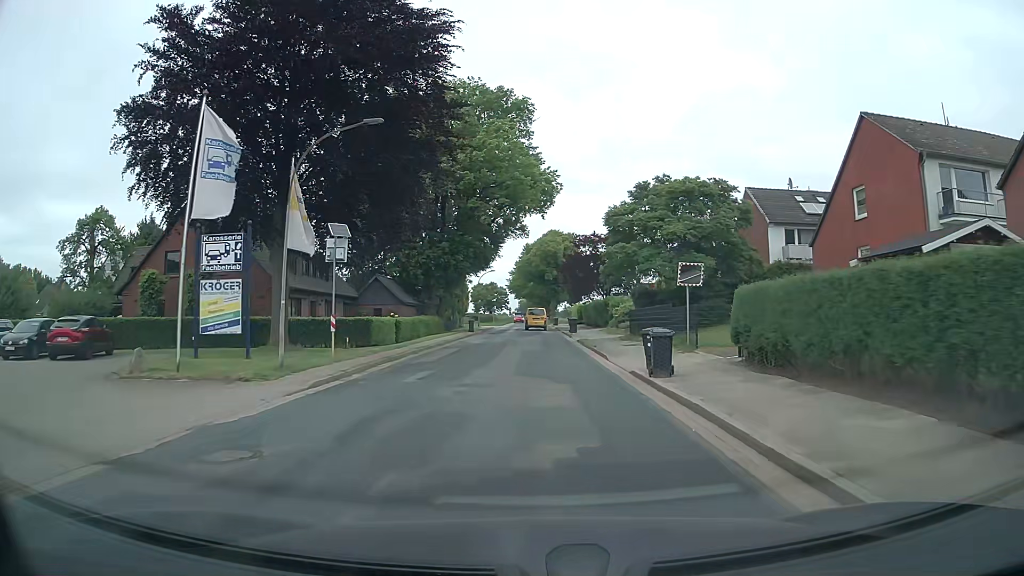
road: tertiary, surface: asphalt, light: Day
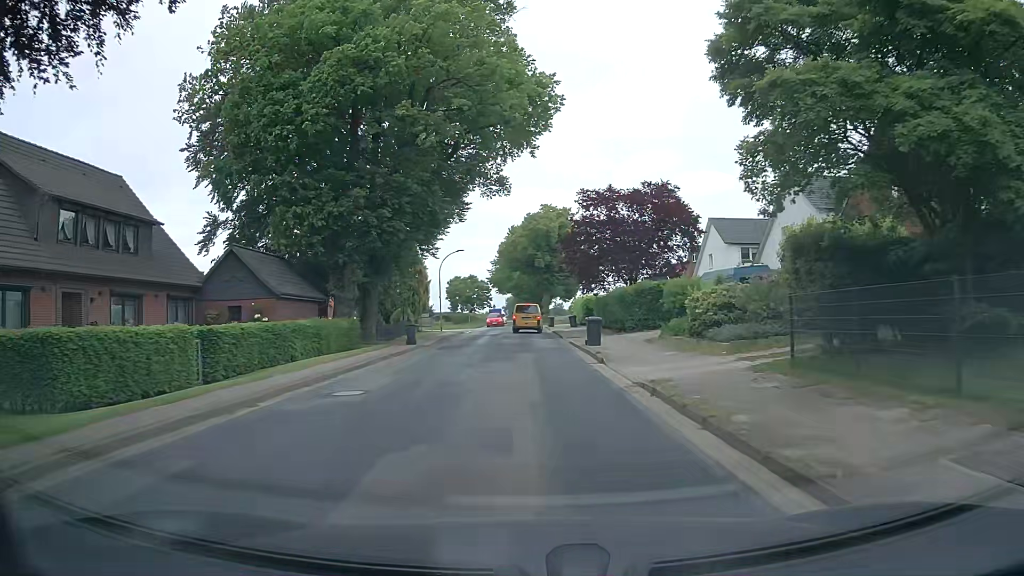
(+0.3, +22.5) m; +1°
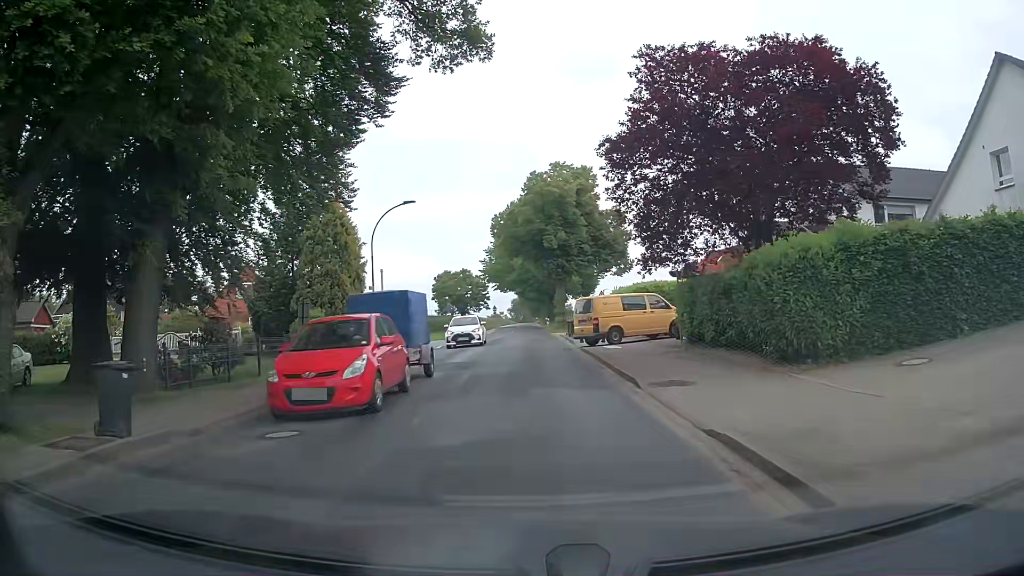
(-0.3, +23.2) m; -1°
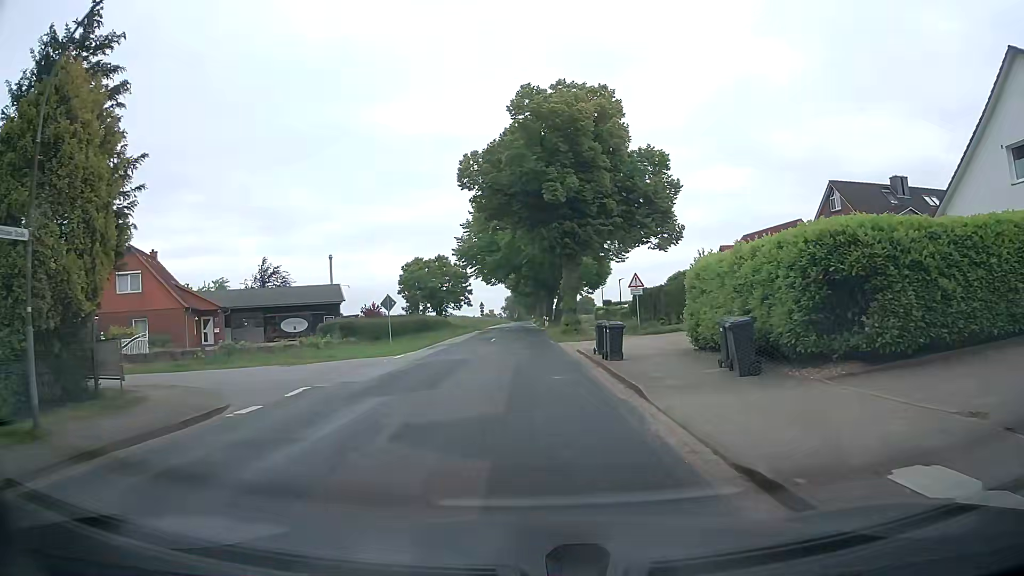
(0.0, +20.3) m; 0°
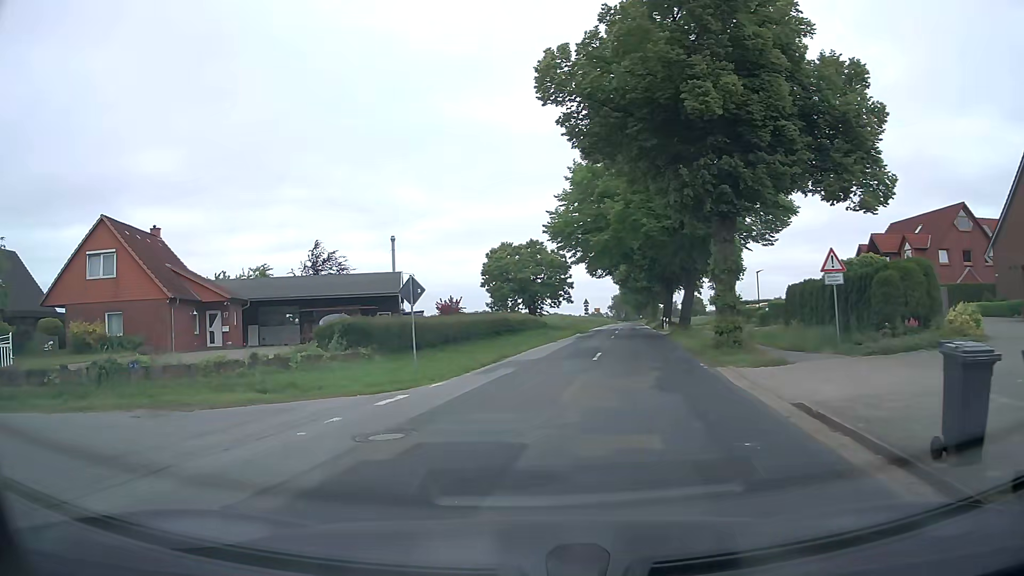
(-0.3, +13.8) m; -9°
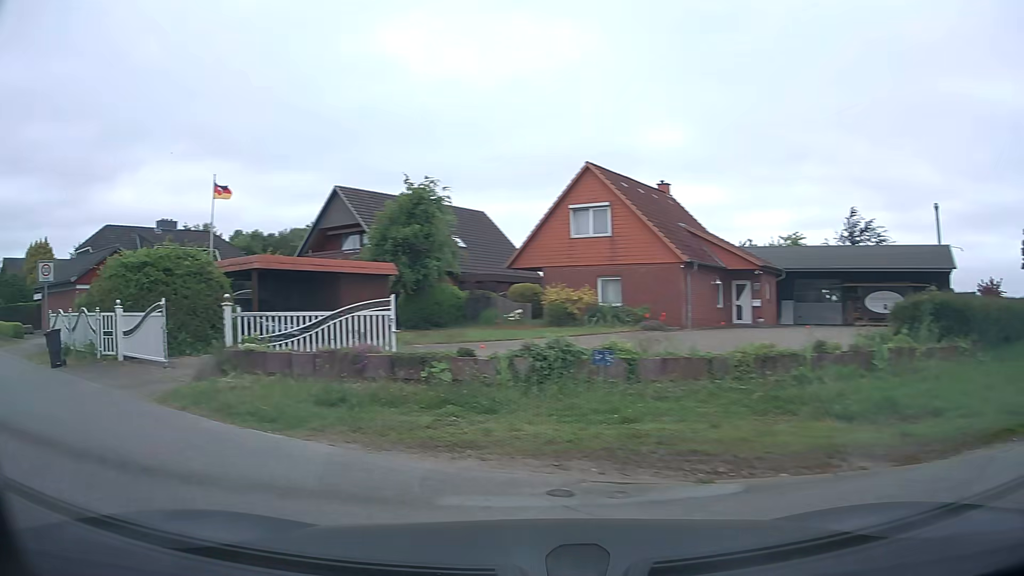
(-2.0, +6.7) m; -44°
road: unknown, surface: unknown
